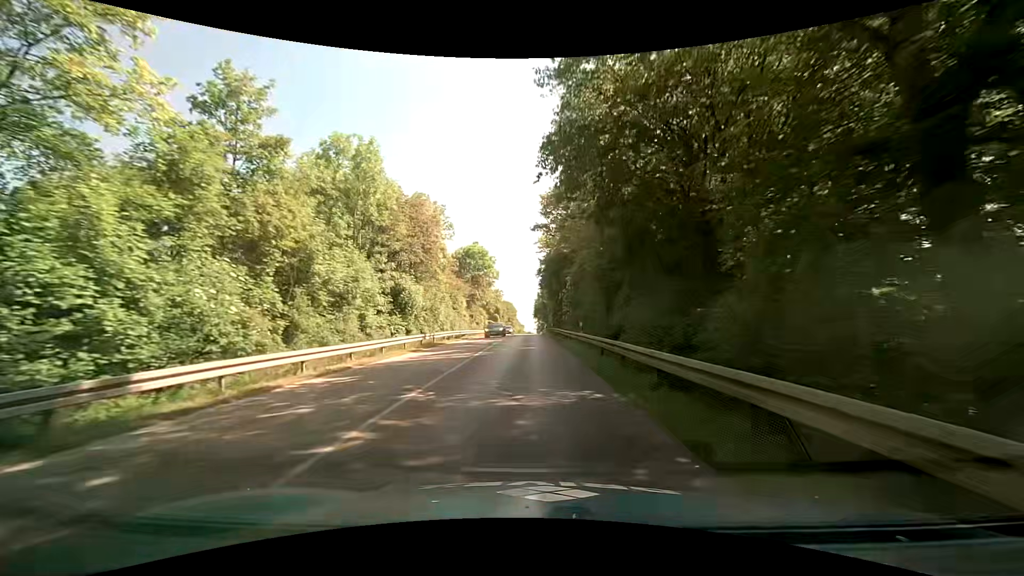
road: tertiary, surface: asphalt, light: Day
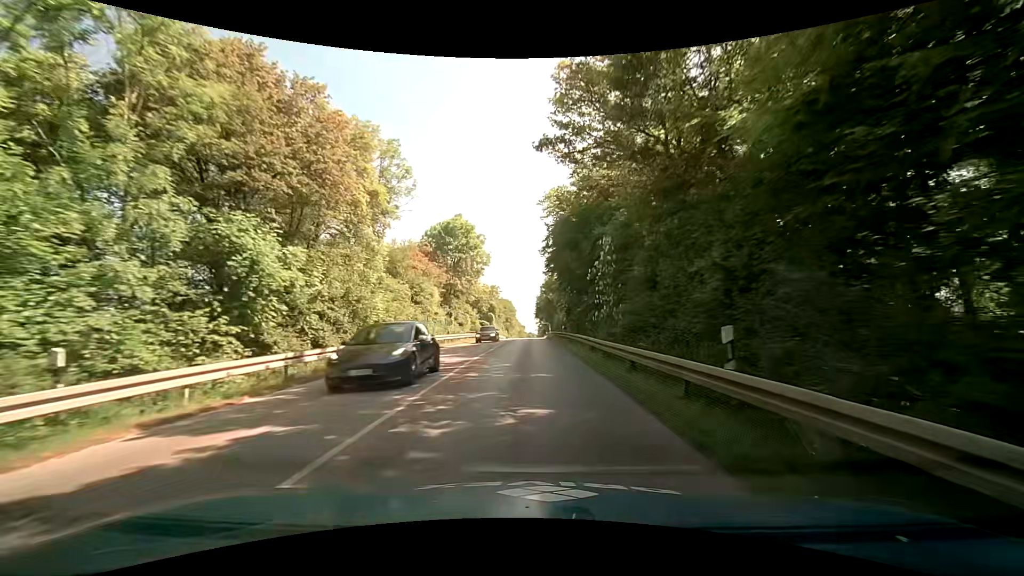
(-0.2, +17.5) m; +1°
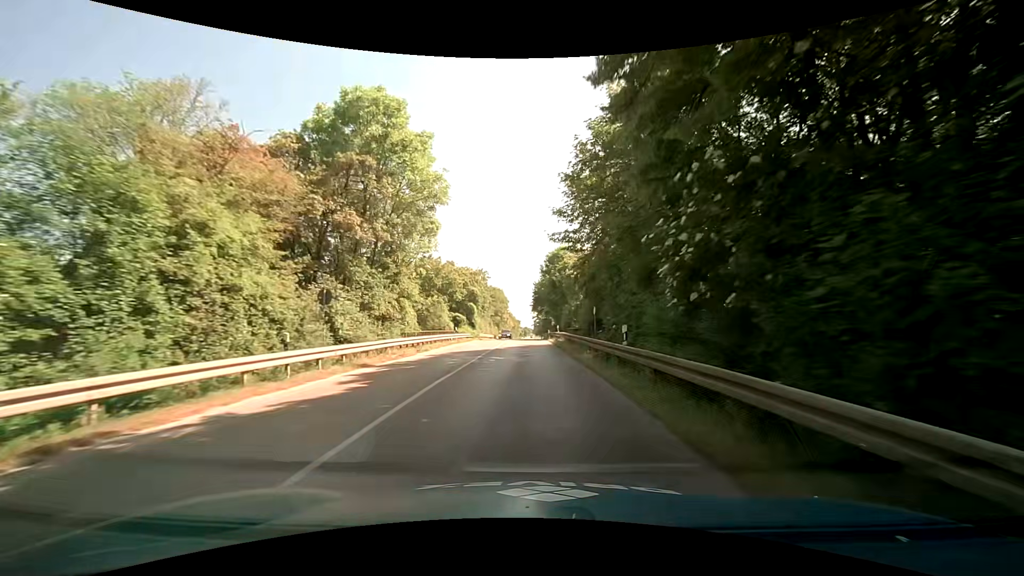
(-0.5, +26.3) m; -1°
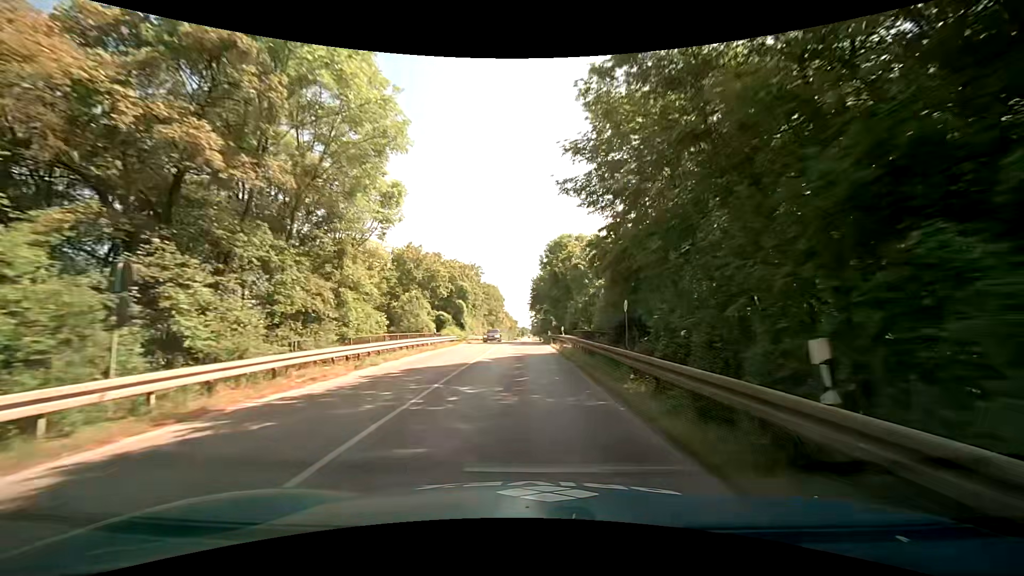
(+0.1, +8.8) m; 0°
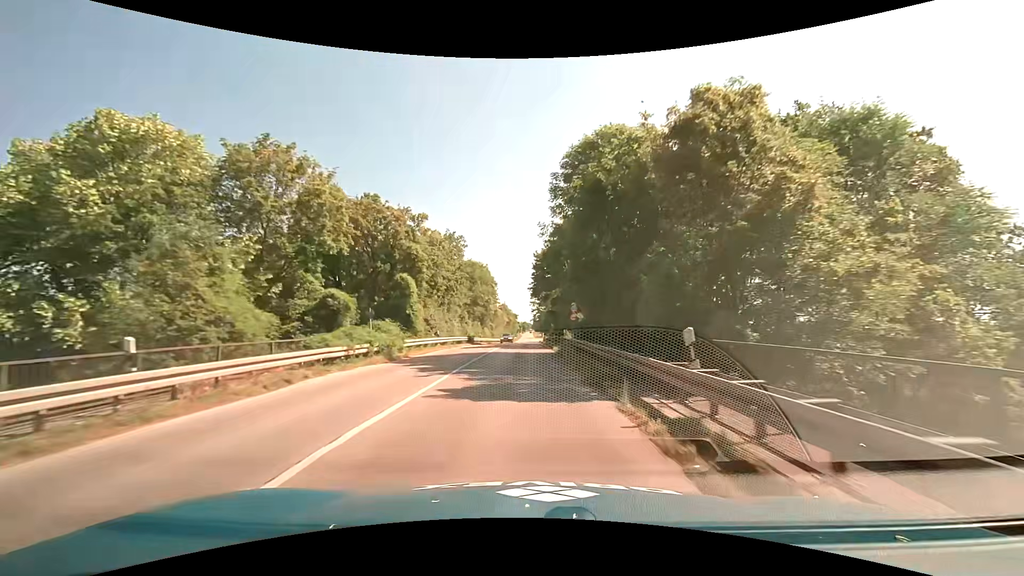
(+0.7, +26.6) m; +1°
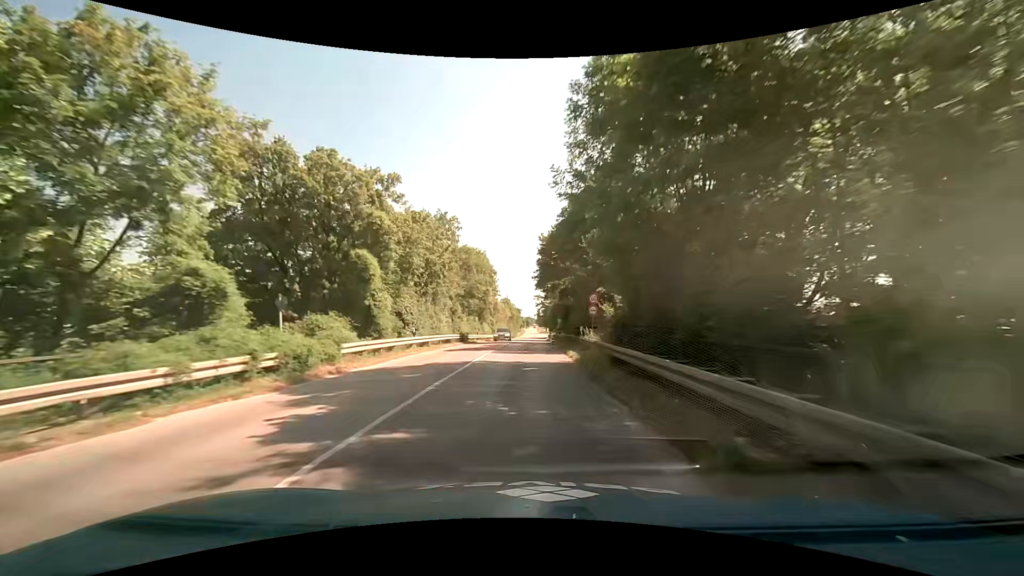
(0.0, +8.9) m; 0°
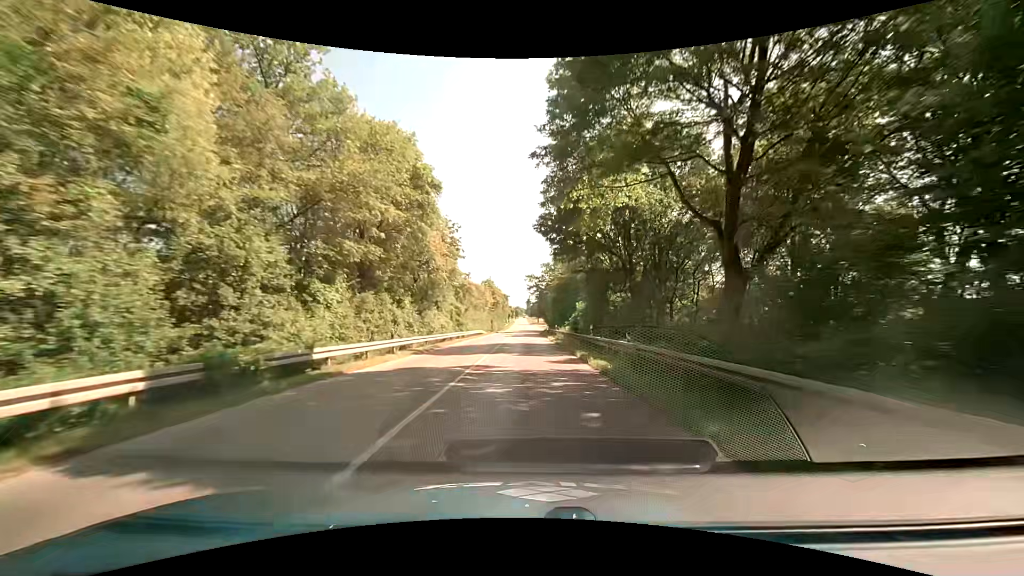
(-0.2, +35.7) m; +1°
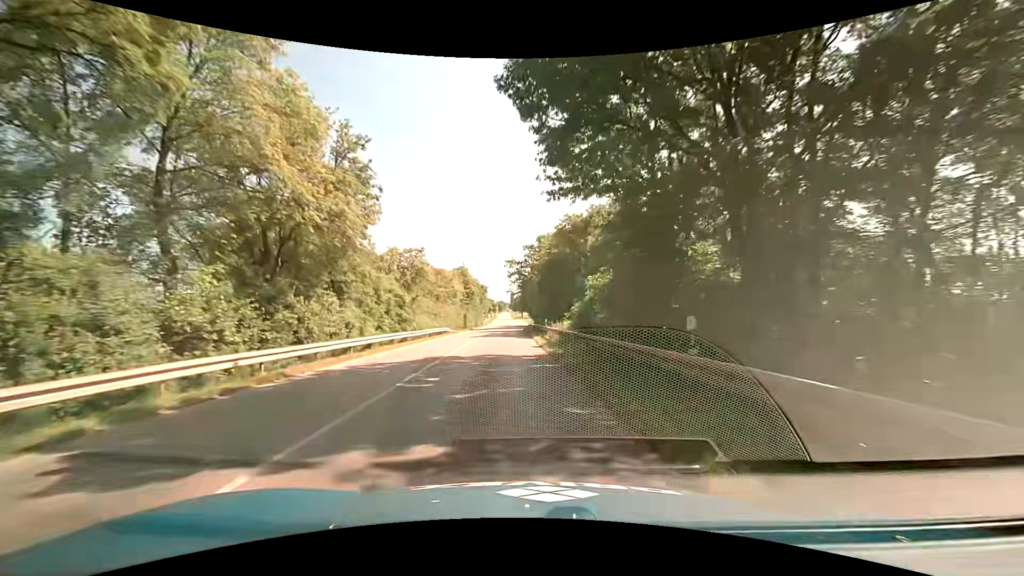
(+0.5, +17.7) m; +2°
(0, +10) (0, +20) (-1, +30) (-1, +40) (-2, +50) (-2, +60) (-3, +70) (-3, +80) (-4, +90) (-4, +100) m
